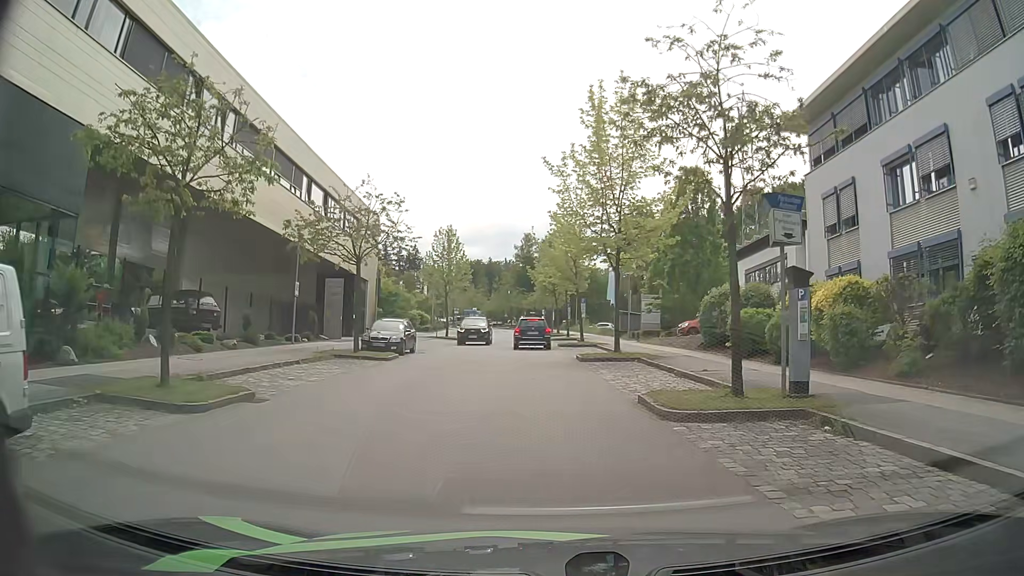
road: residential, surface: asphalt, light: Day
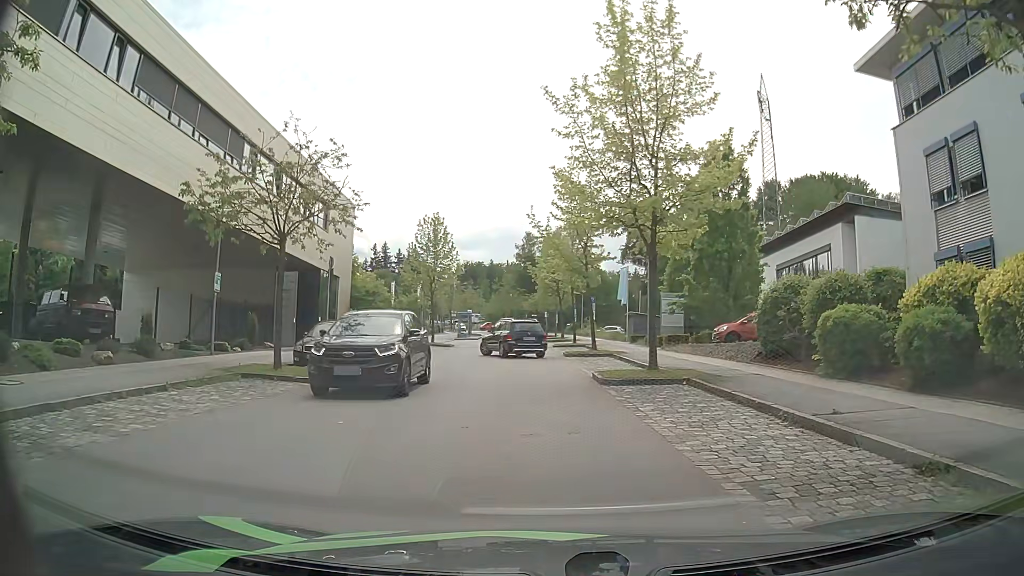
(+0.2, +7.7) m; +2°
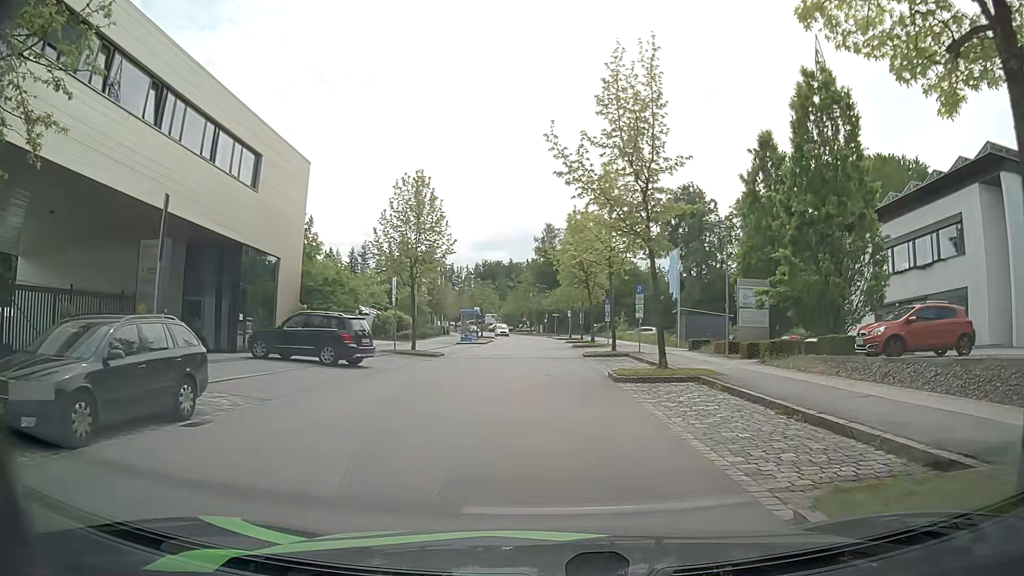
(-0.5, +13.4) m; -2°
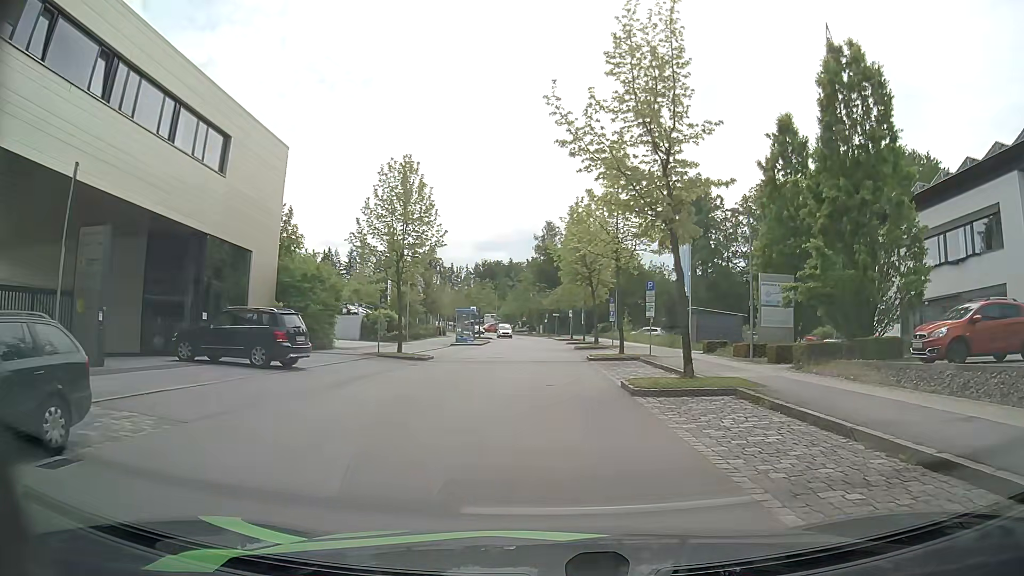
(0.0, +3.2) m; -1°
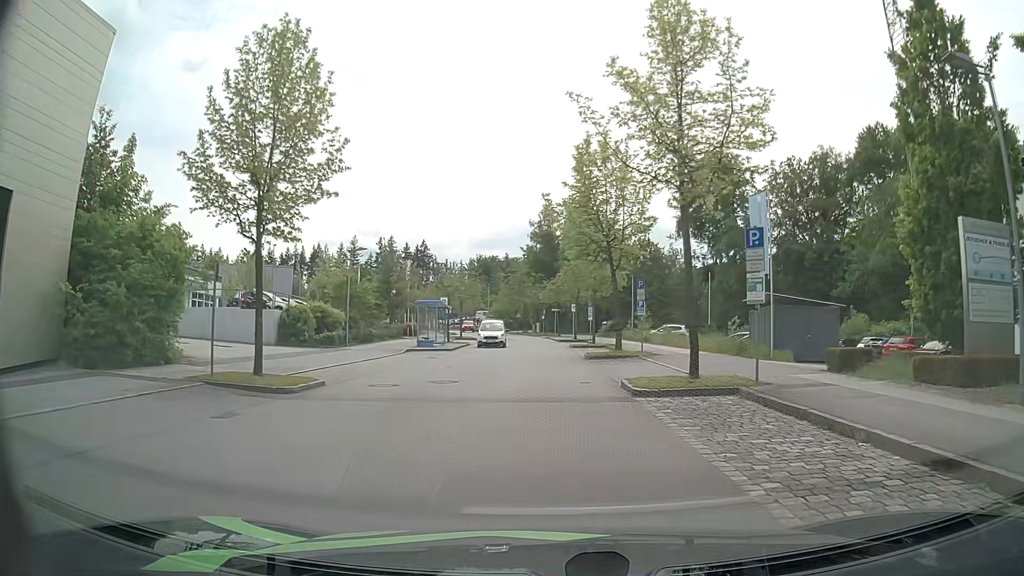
(+0.3, +14.8) m; +1°
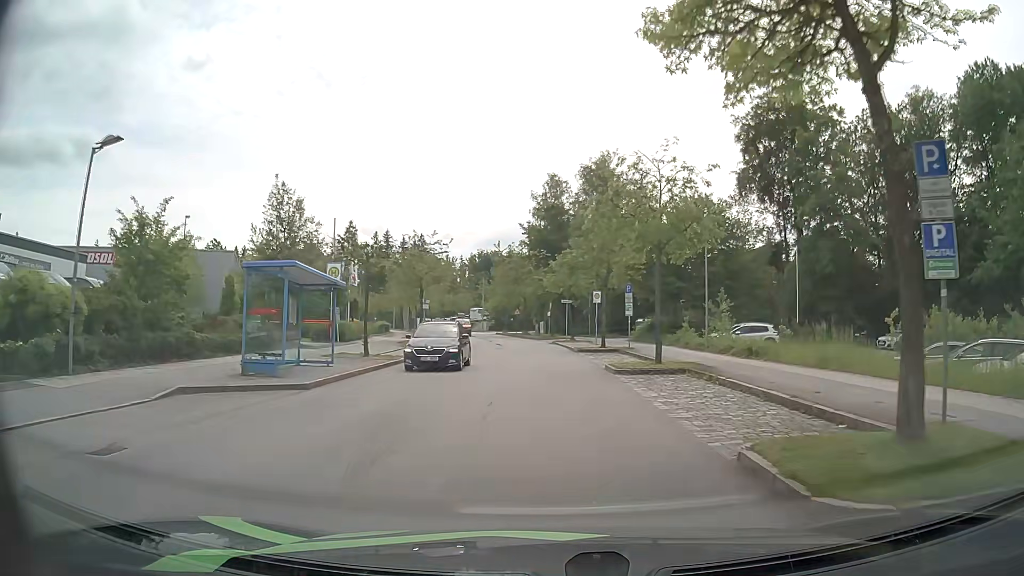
(-0.1, +22.9) m; 0°
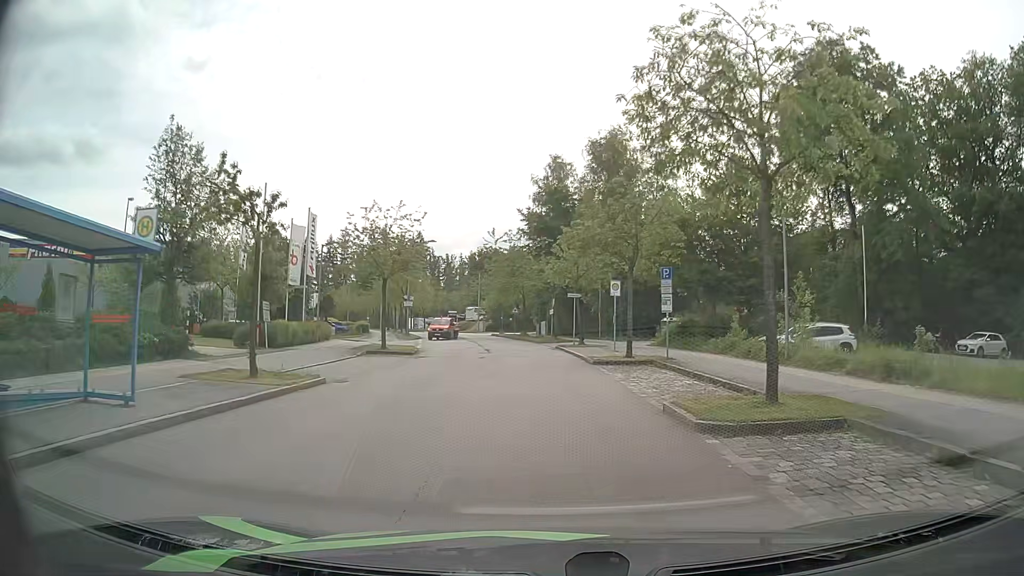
(0.0, +9.9) m; 0°
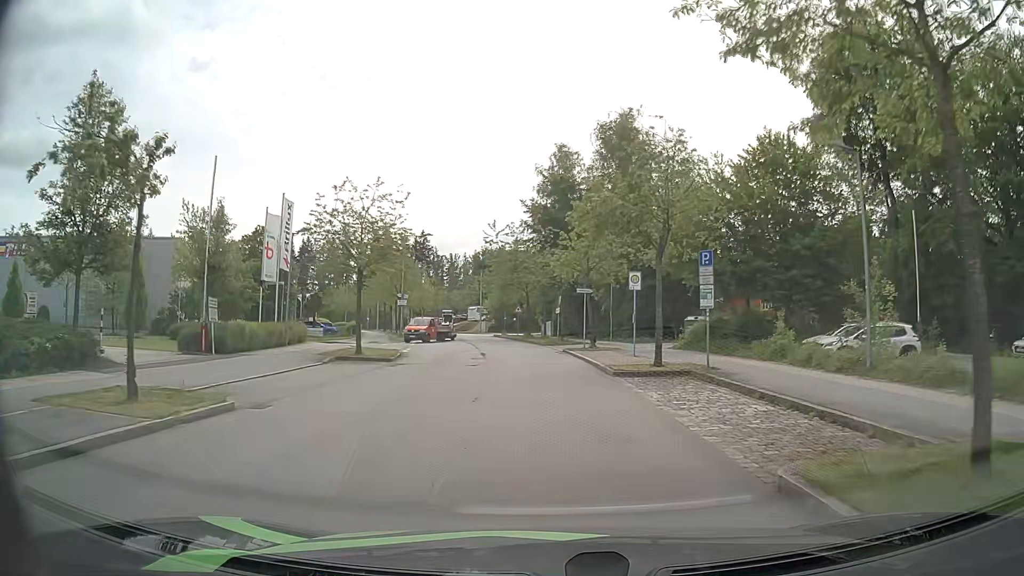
(-0.1, +5.1) m; -1°
(0, +10) (-1, +20) (-1, +30) (-2, +40) (-4, +50) (-6, +60) (-8, +69) (-10, +79) (-13, +89) (-16, +98) m
